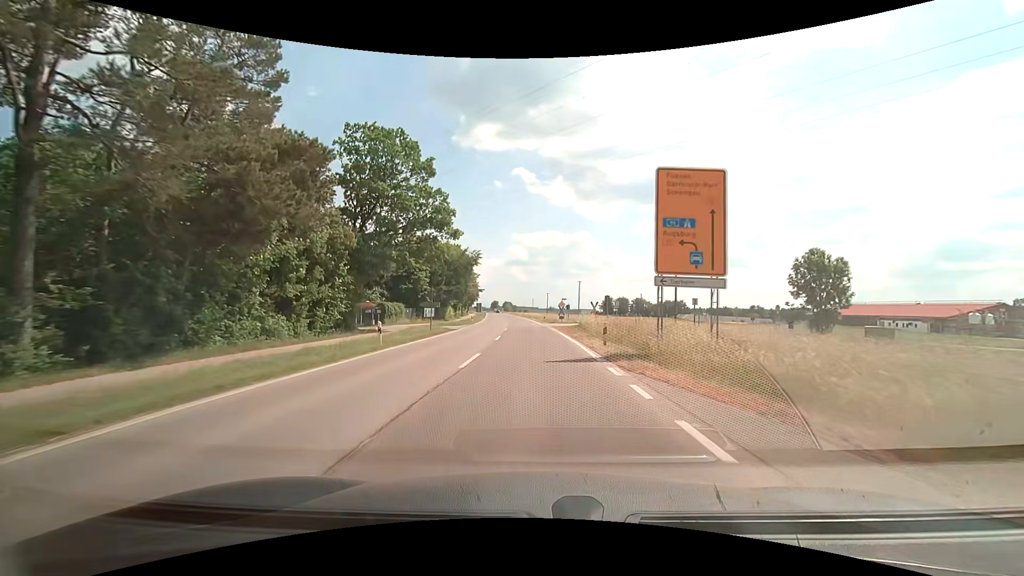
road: secondary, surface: asphalt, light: Day
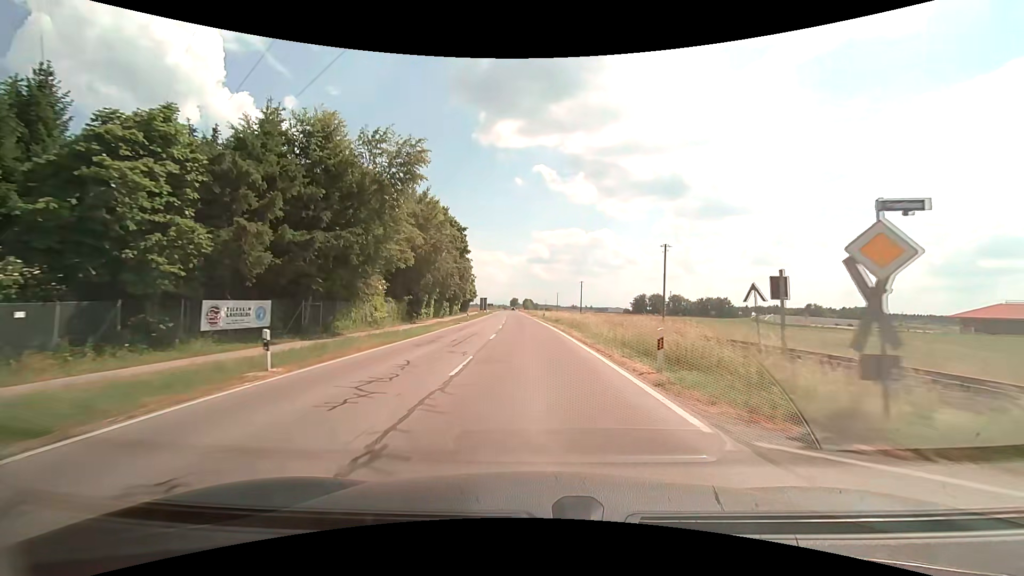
(-1.5, +49.8) m; -3°
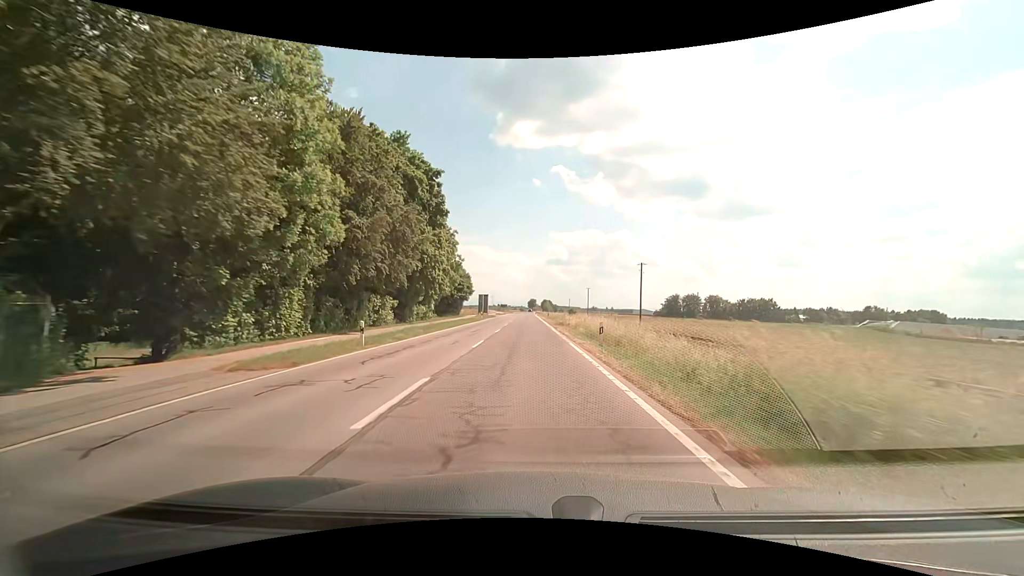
(-0.6, +40.3) m; -2°
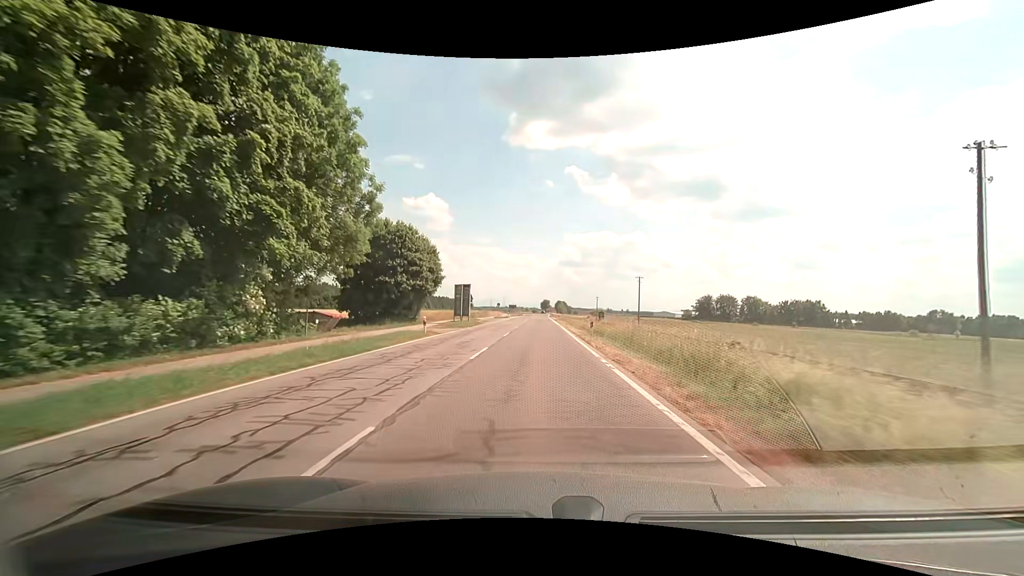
(-0.7, +39.9) m; -2°
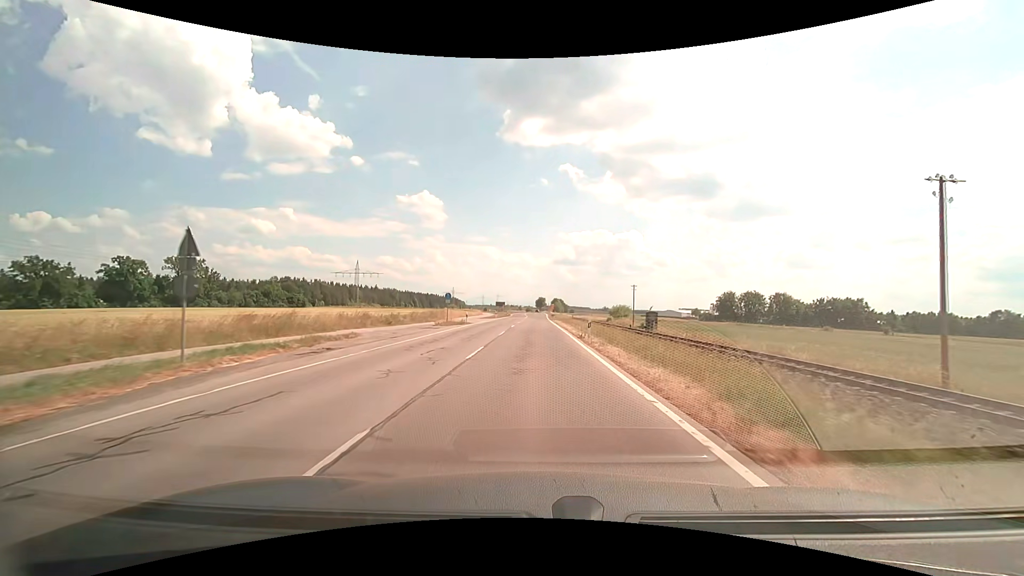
(+0.4, +48.1) m; +1°
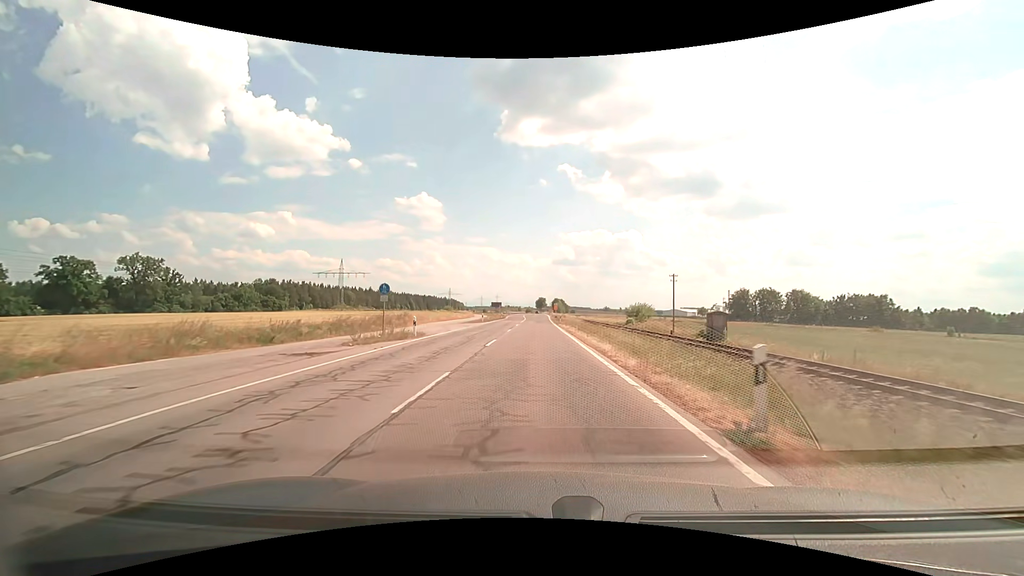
(0.0, +18.8) m; 0°
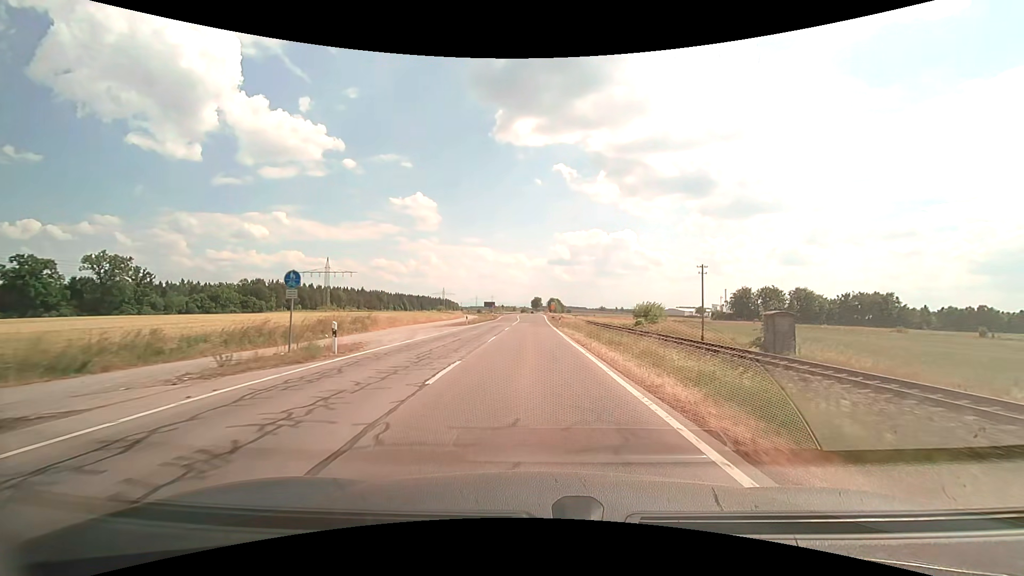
(0.0, +9.3) m; +1°
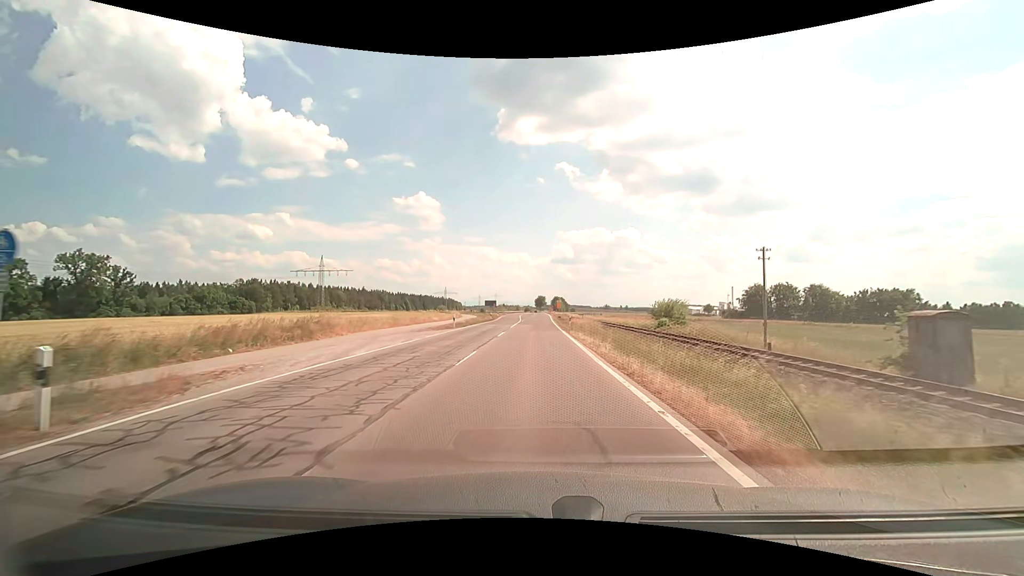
(0.0, +9.3) m; 0°
(0, +10) (0, +20) (0, +30) (-1, +40) (-1, +50) (-1, +60) (-1, +70) (-2, +80) (-2, +90) (-2, +100) m
